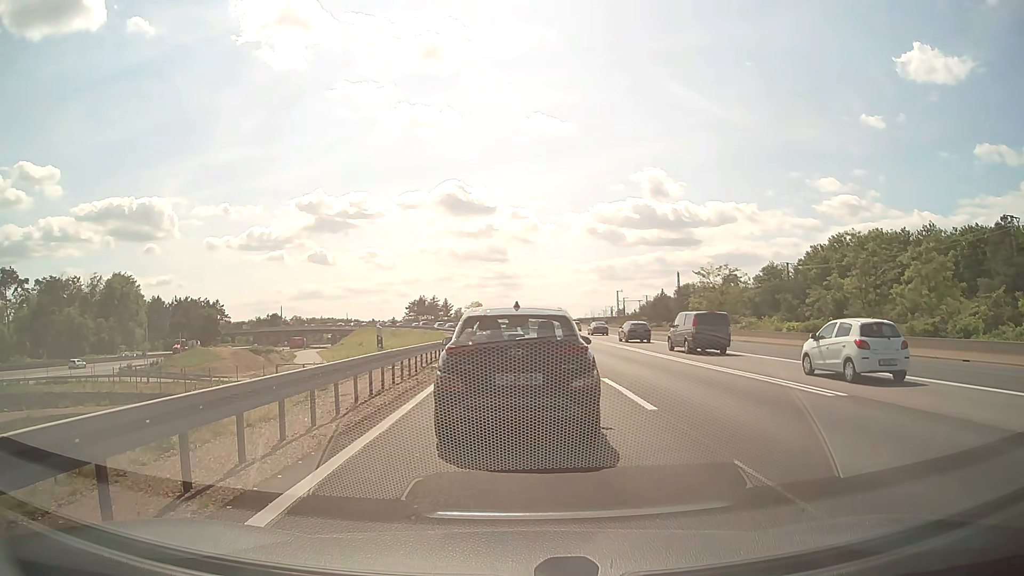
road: motorway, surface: asphalt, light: Day
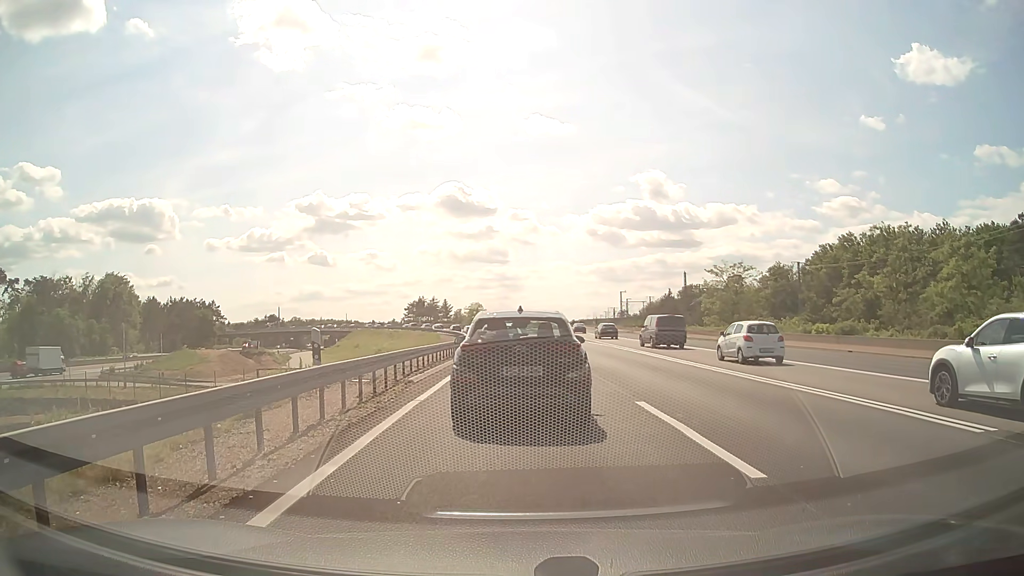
(+0.1, +4.7) m; +1°
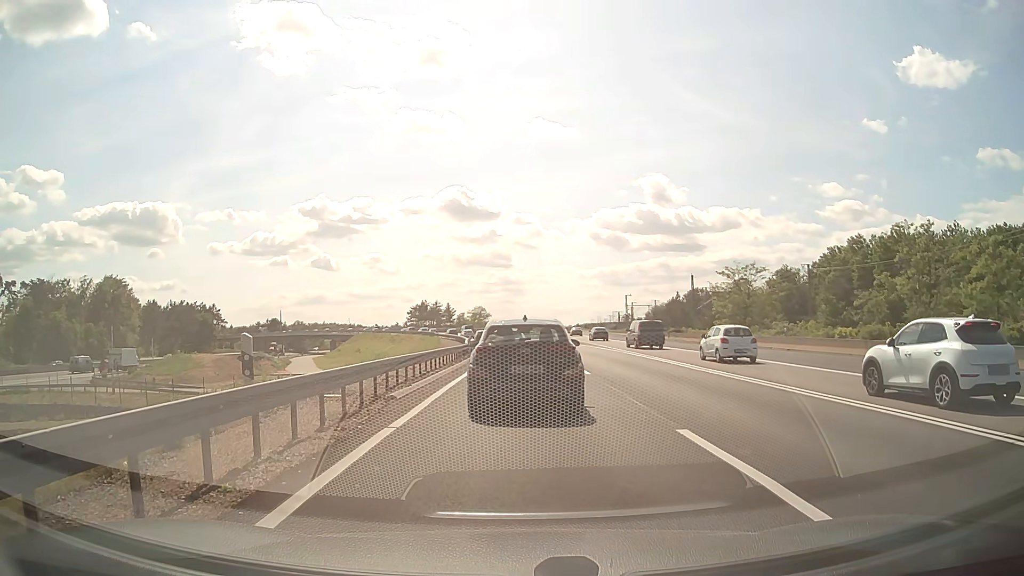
(0.0, +2.9) m; 0°
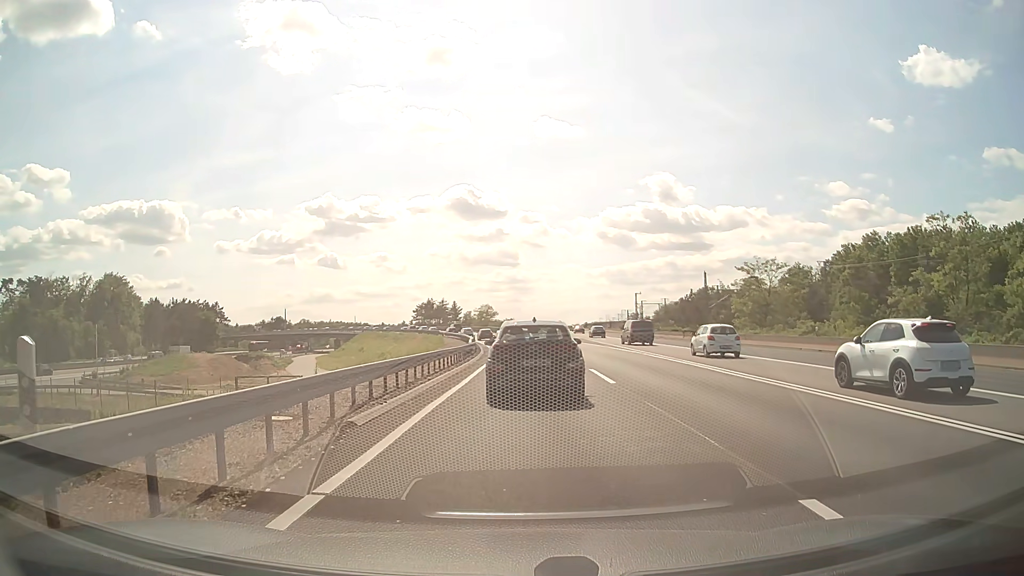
(0.0, +4.0) m; 0°
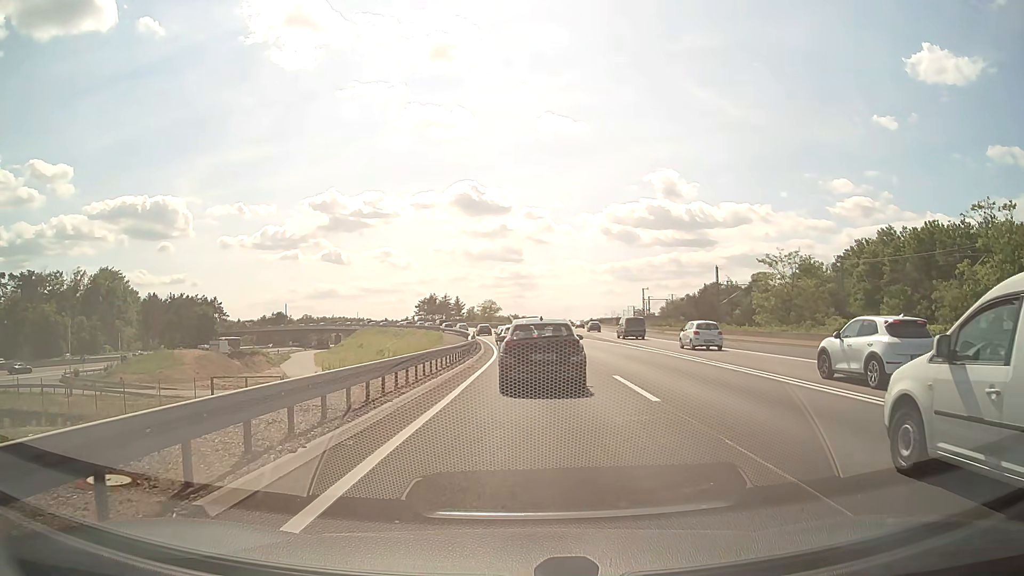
(-0.1, +5.0) m; -1°
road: motorway_link
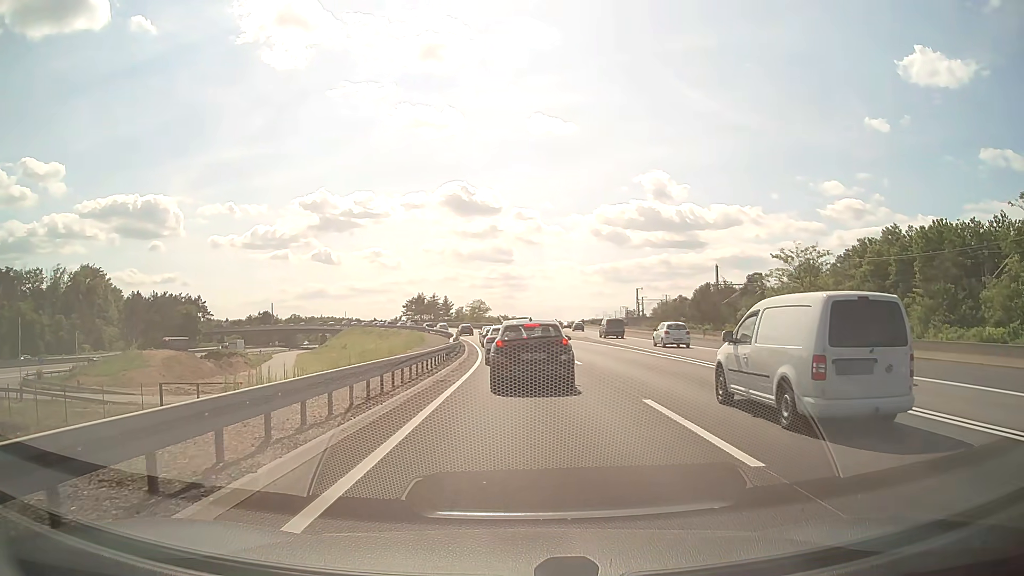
(0.0, +5.9) m; +1°
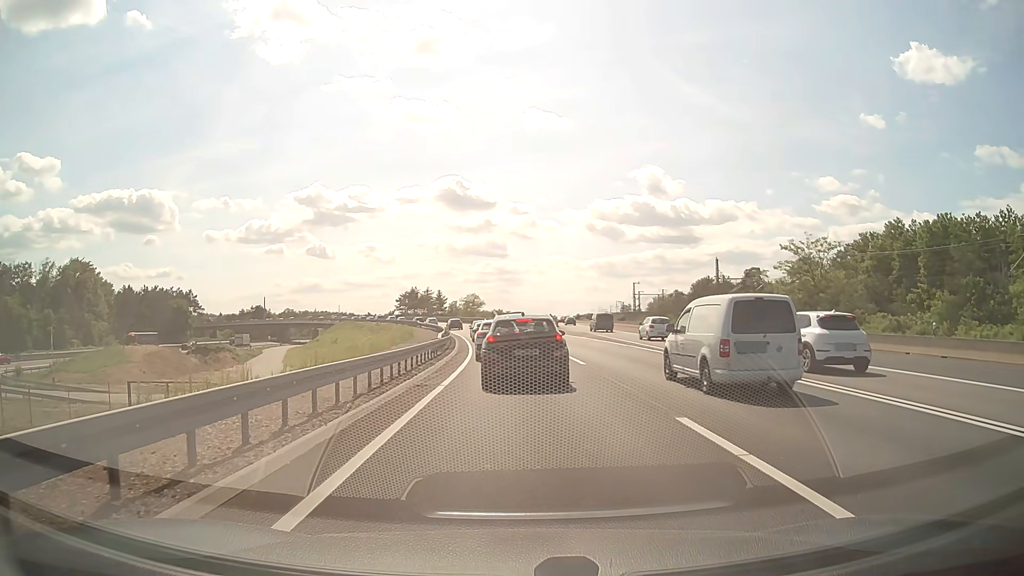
(0.0, +3.1) m; 0°
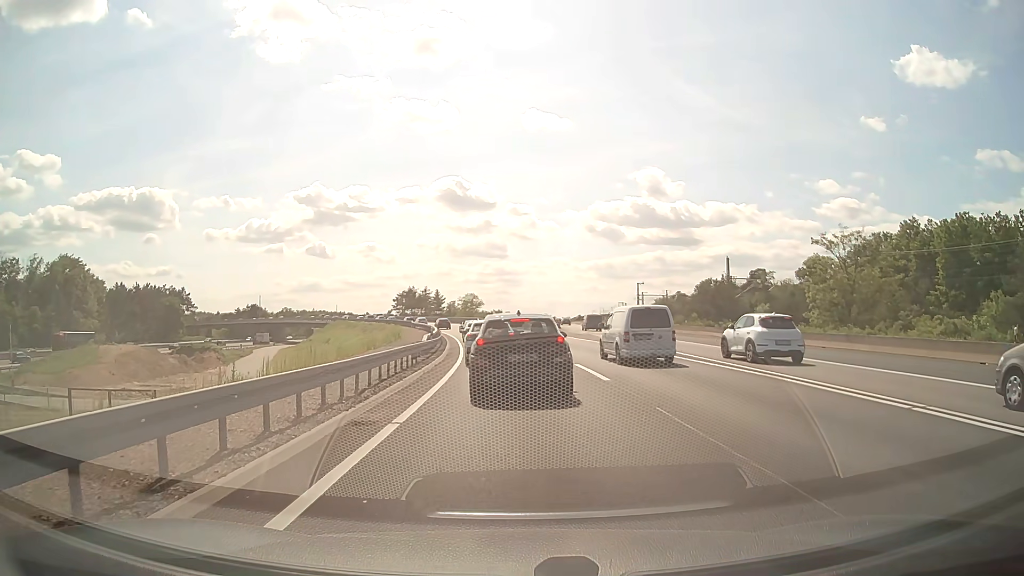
(0.0, +5.7) m; 0°
